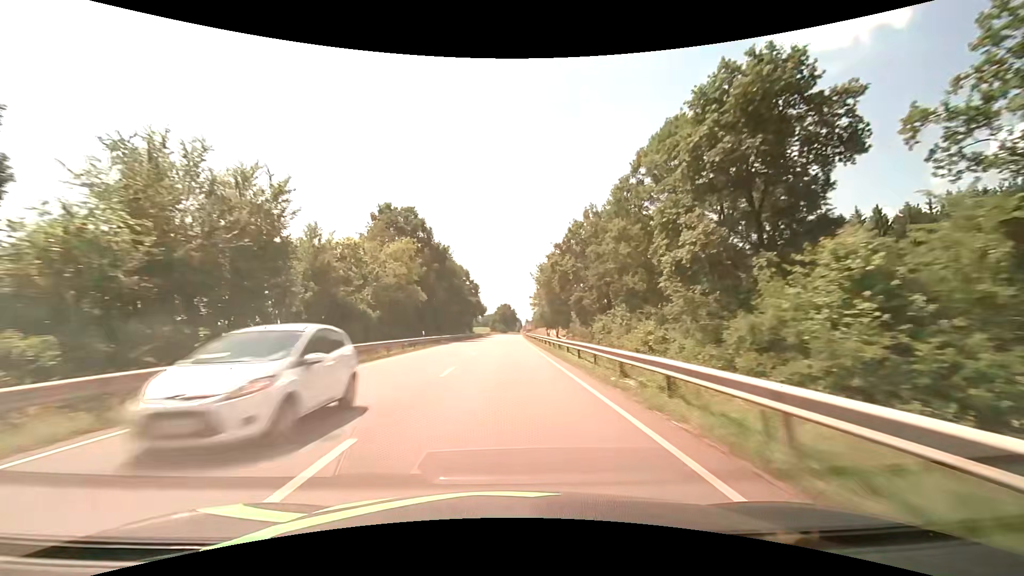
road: secondary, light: Day
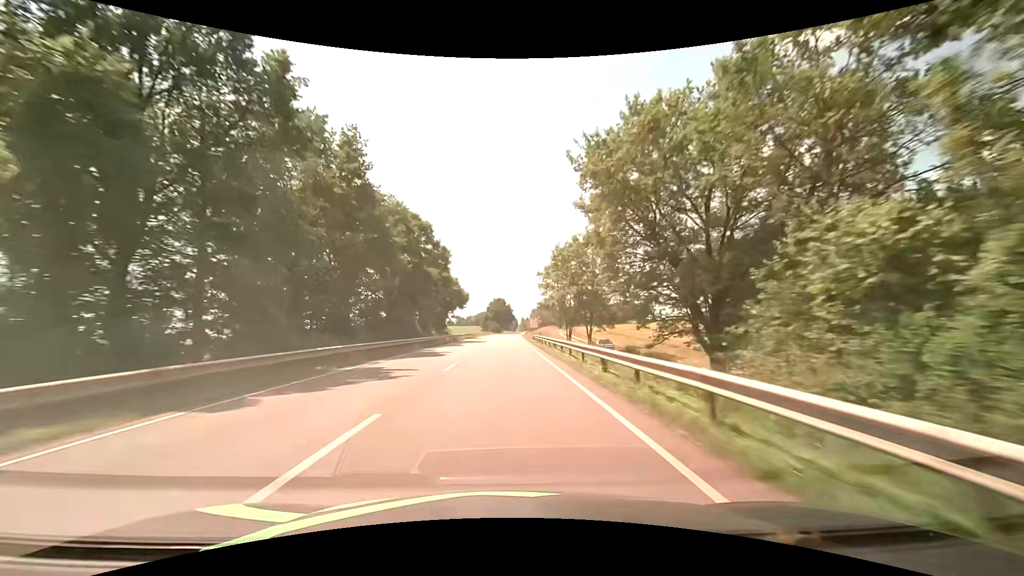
(+0.2, +46.8) m; 0°
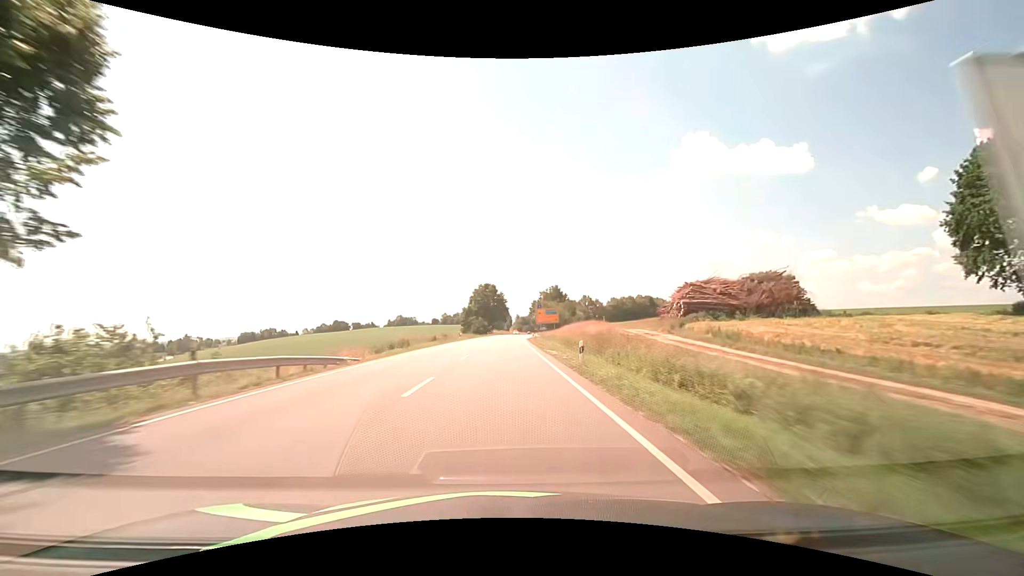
(+0.9, +78.6) m; +1°
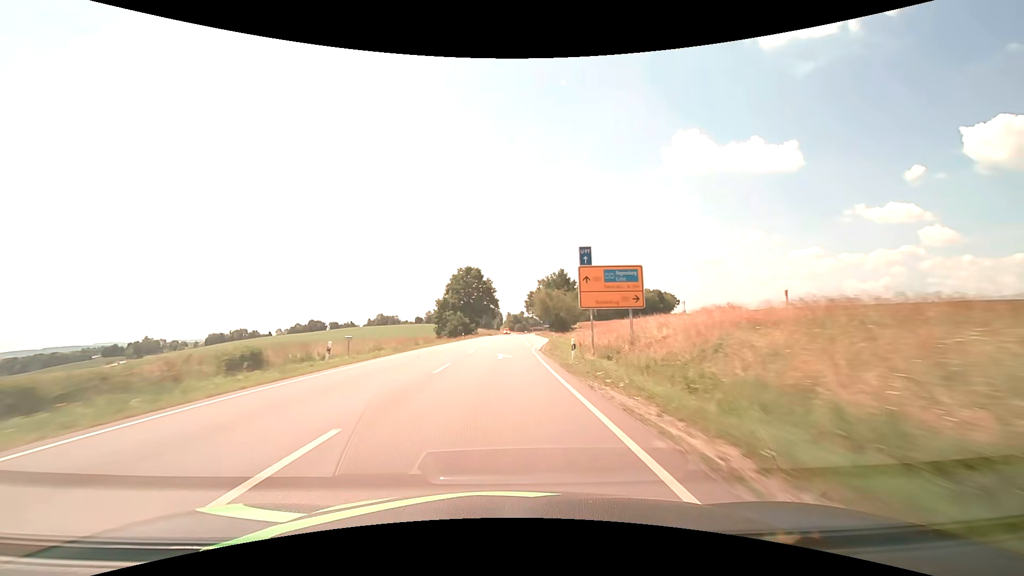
(+0.3, +47.4) m; +1°
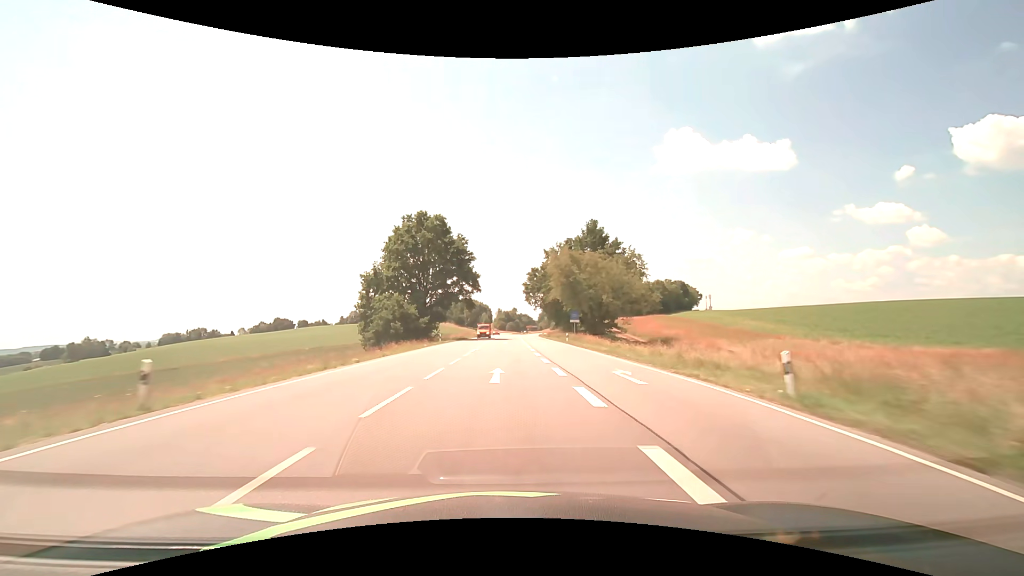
(+0.5, +63.3) m; +1°
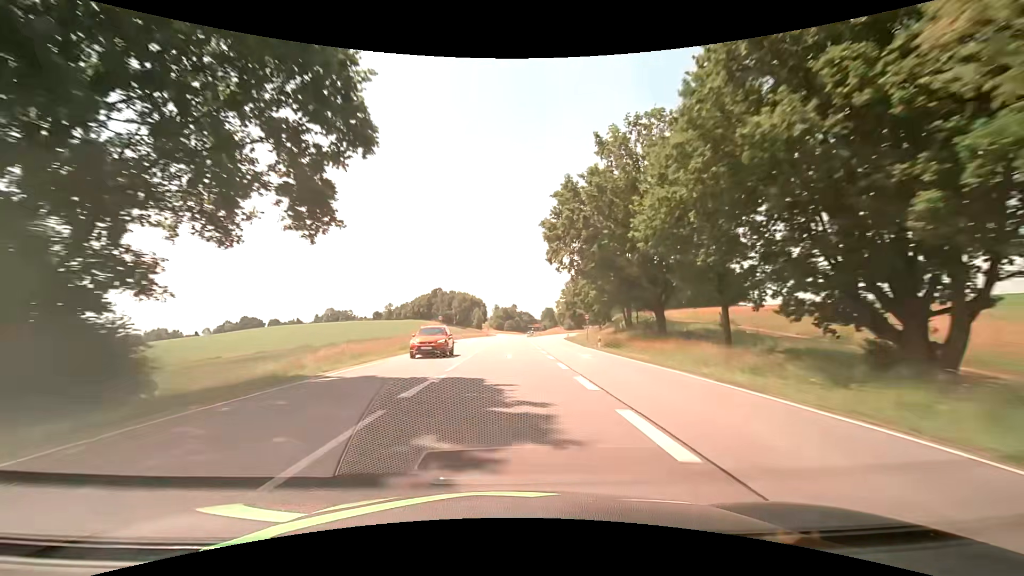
(+0.1, +63.4) m; 0°
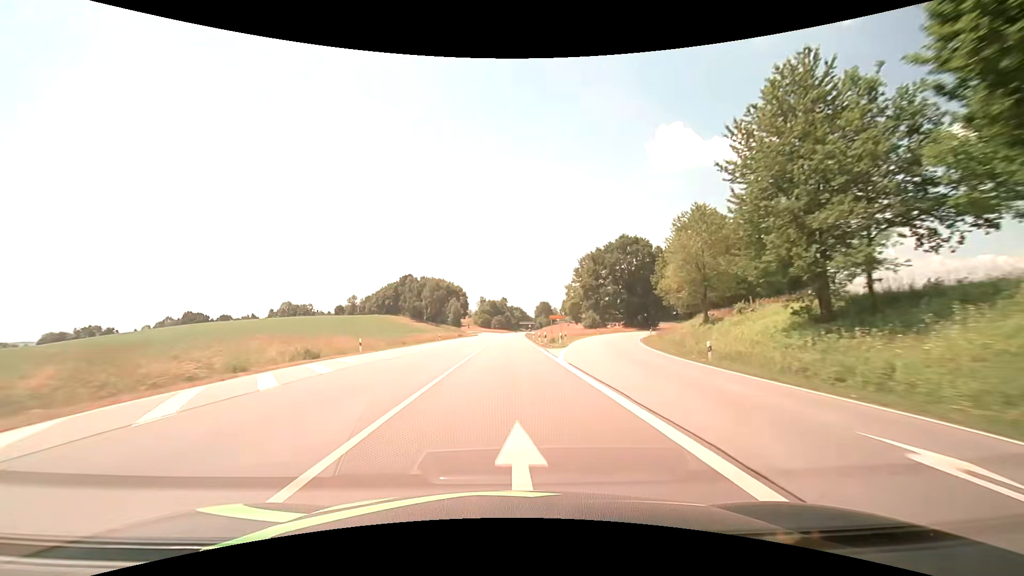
(+0.7, +63.4) m; +1°
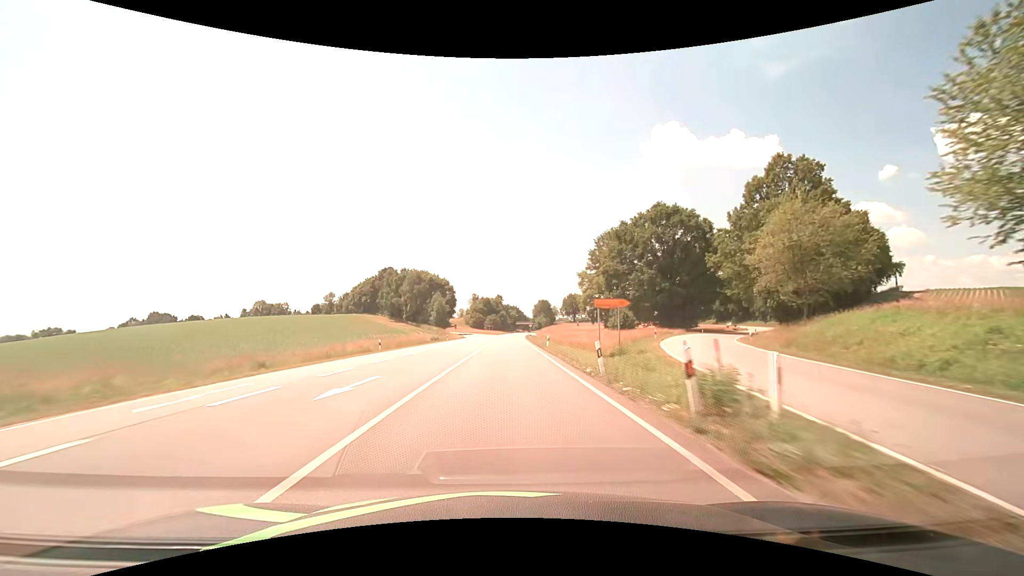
(+0.1, +31.7) m; +1°
(0, +10) (0, +20) (0, +30) (0, +40) (0, +50) (0, +60) (0, +70) (0, +80) (+1, +90) (+1, +100) m
